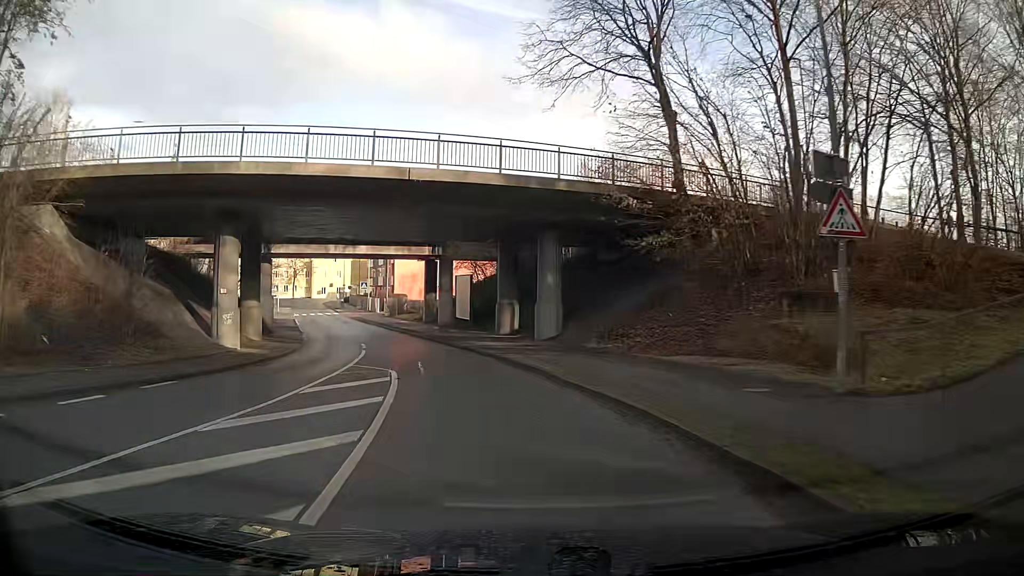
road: unclassified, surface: asphalt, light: Day
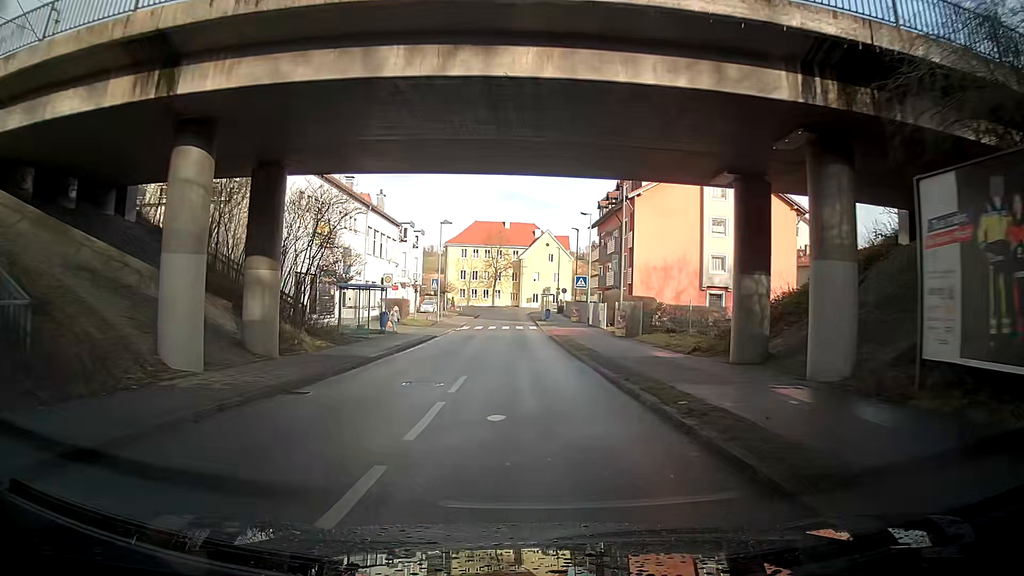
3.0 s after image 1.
(-5.6, +33.8) m; -13°
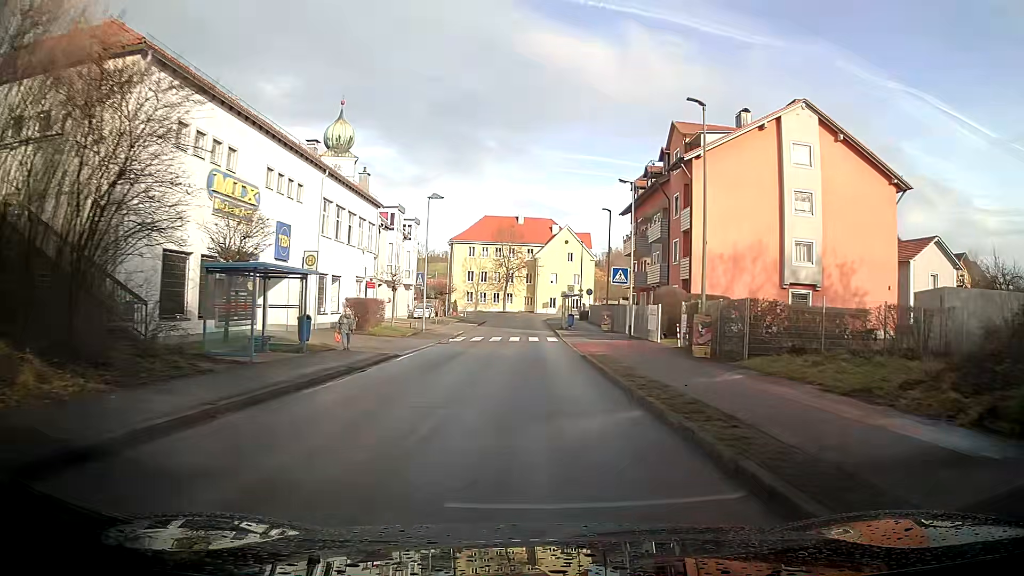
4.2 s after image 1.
(-0.6, +14.0) m; -5°
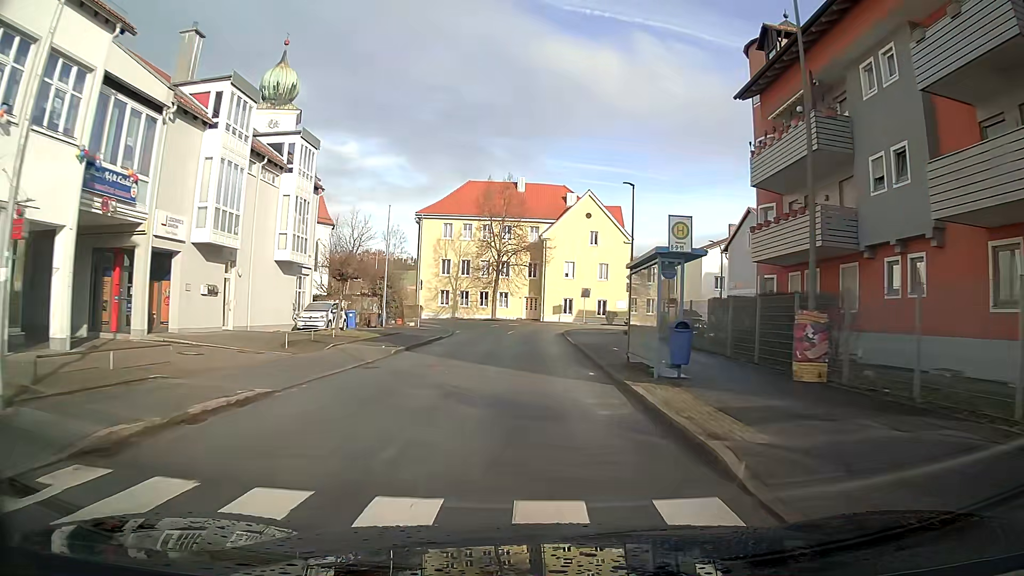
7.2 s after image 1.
(-0.7, +33.4) m; -2°
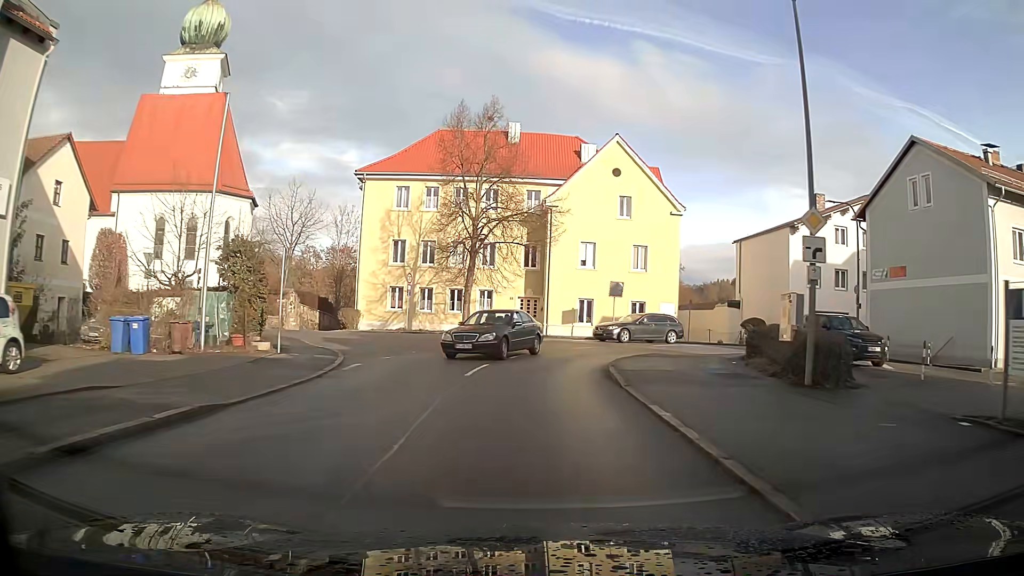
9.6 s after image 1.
(0.0, +23.7) m; +1°
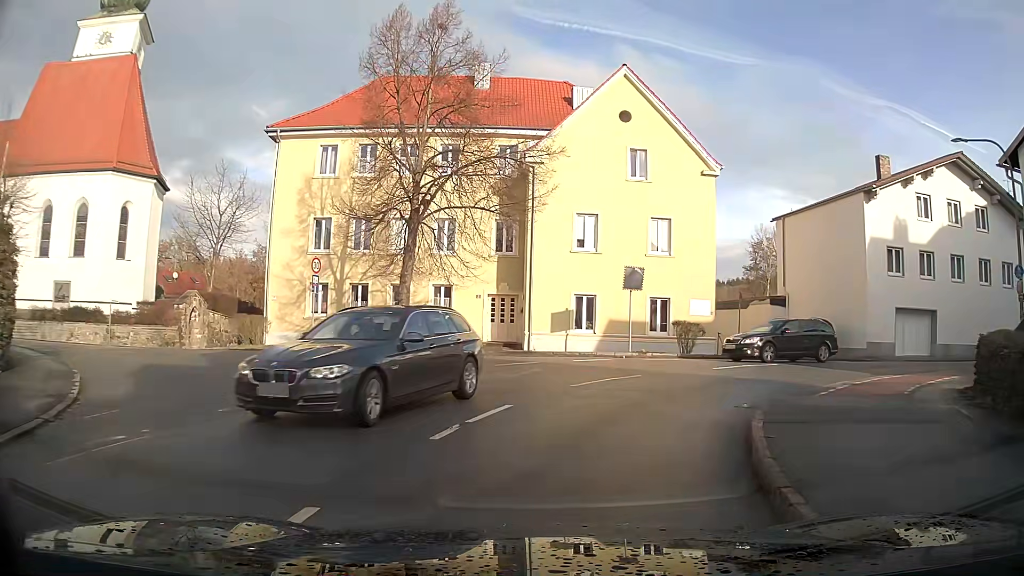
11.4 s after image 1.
(+0.2, +12.9) m; +3°
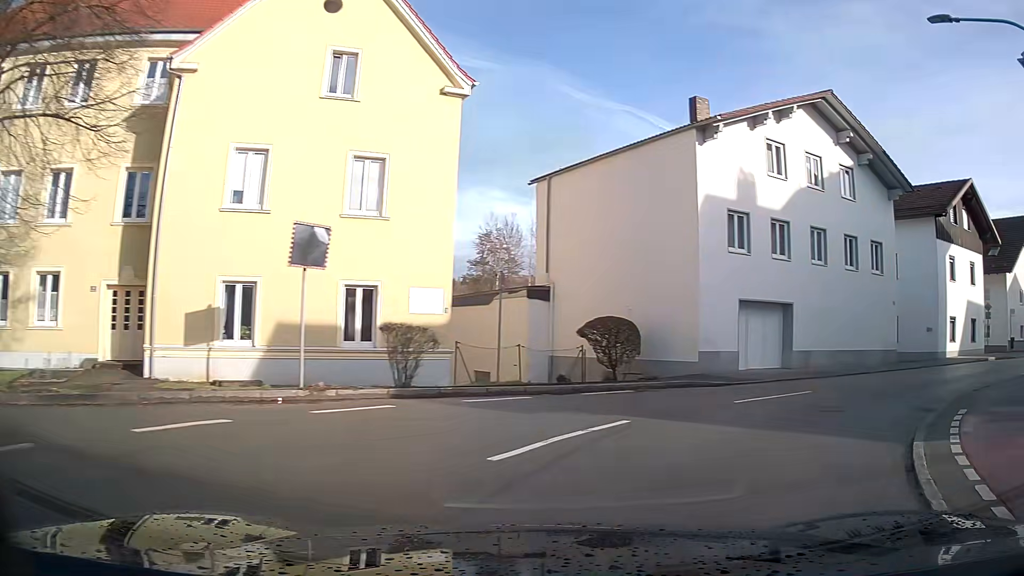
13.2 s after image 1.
(+2.5, +11.7) m; +29°
